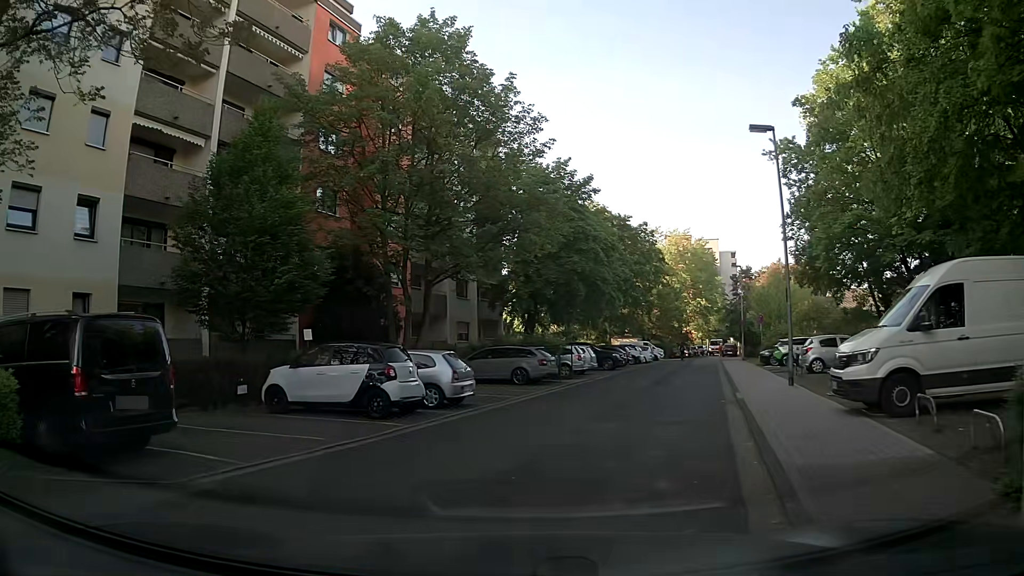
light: Day
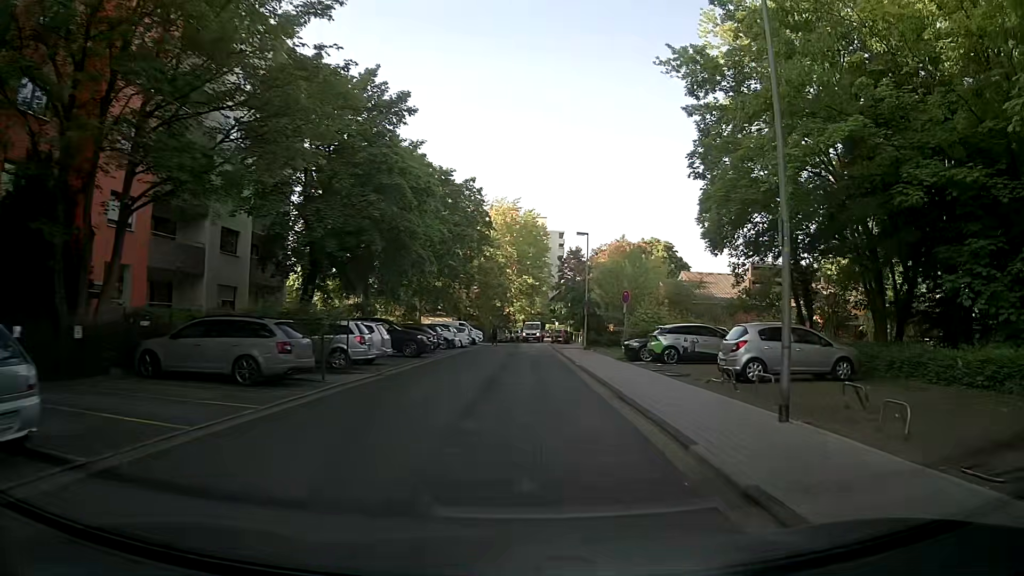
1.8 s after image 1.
(+1.7, +11.4) m; +17°
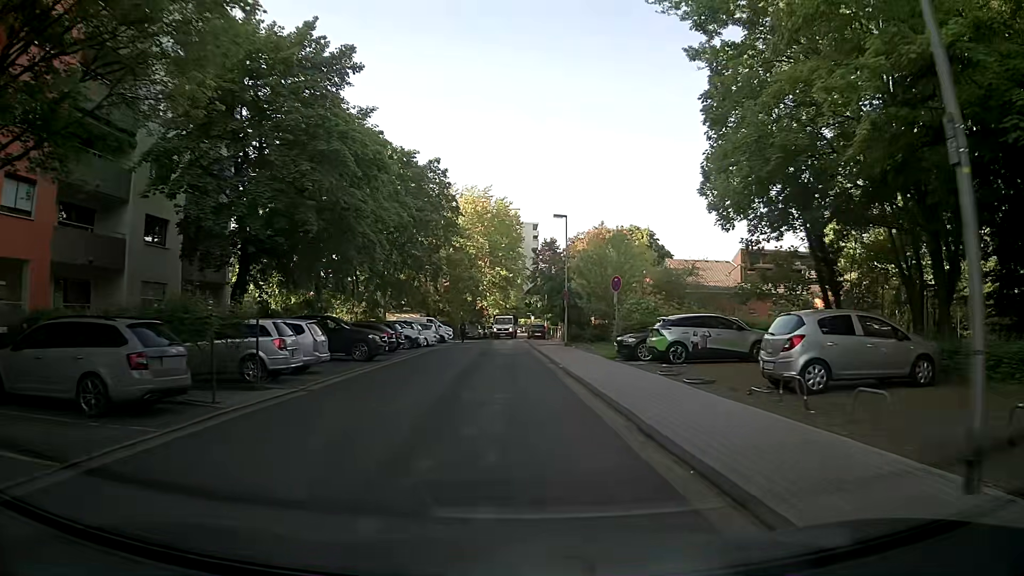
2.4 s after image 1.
(+0.1, +5.0) m; +3°
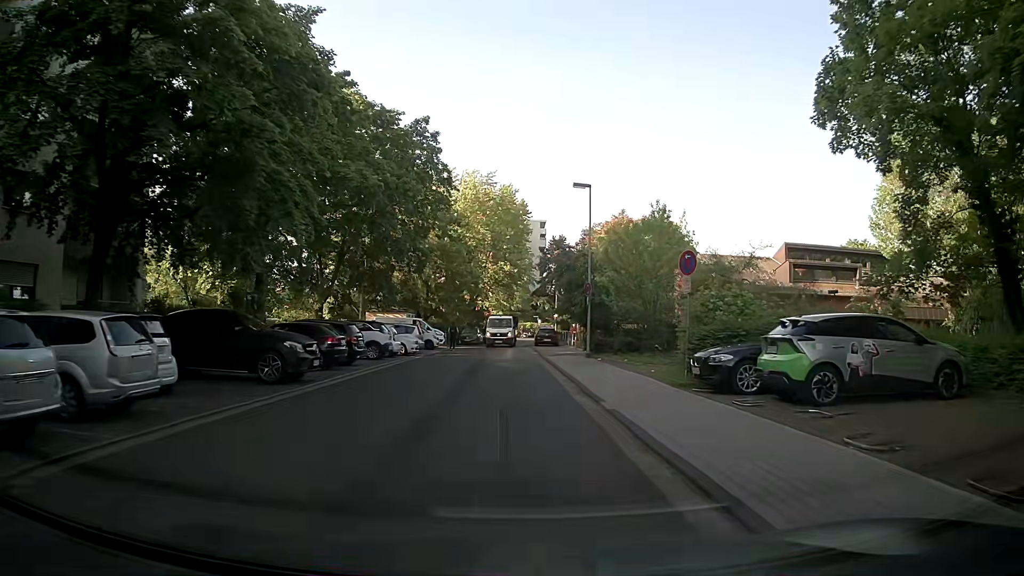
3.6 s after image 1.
(-0.2, +9.9) m; -1°
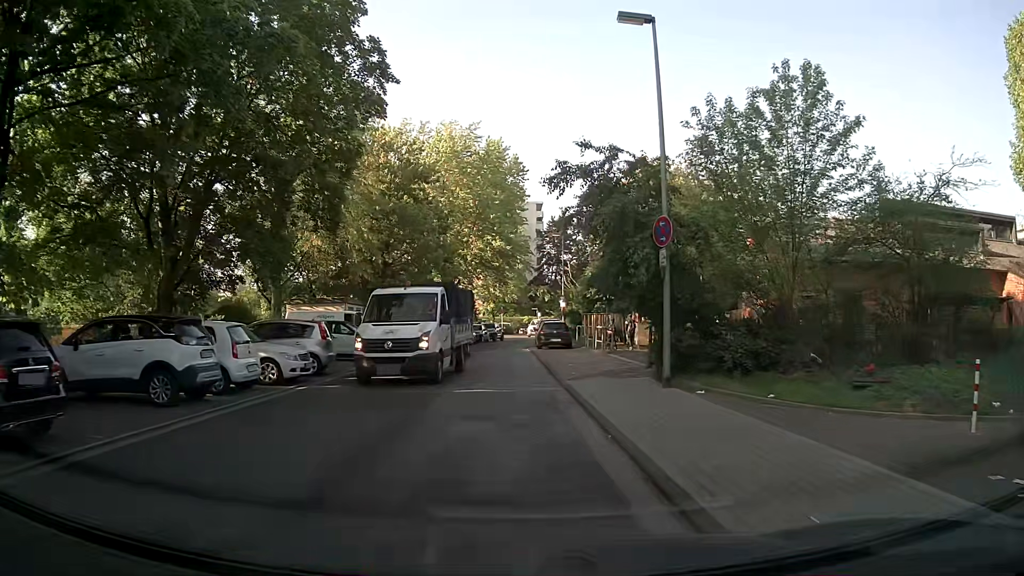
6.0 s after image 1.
(+0.2, +16.5) m; -1°
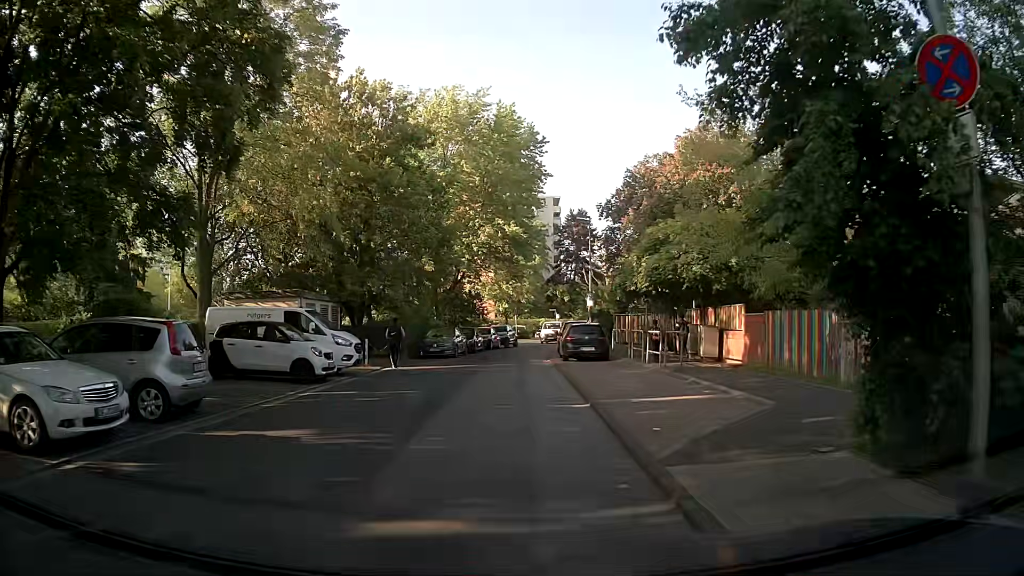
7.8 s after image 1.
(+0.1, +9.1) m; 0°
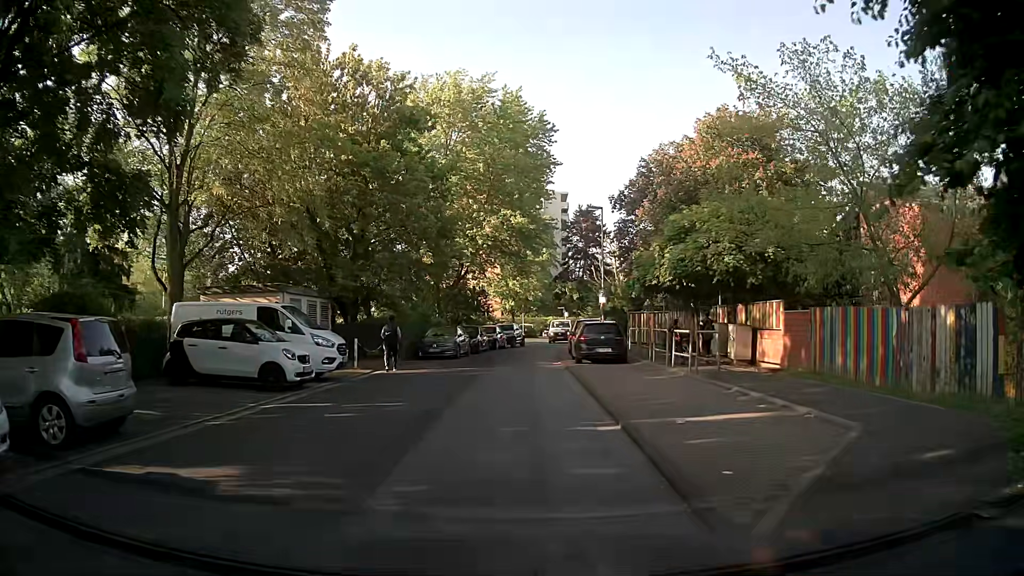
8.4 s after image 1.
(0.0, +2.6) m; -1°
